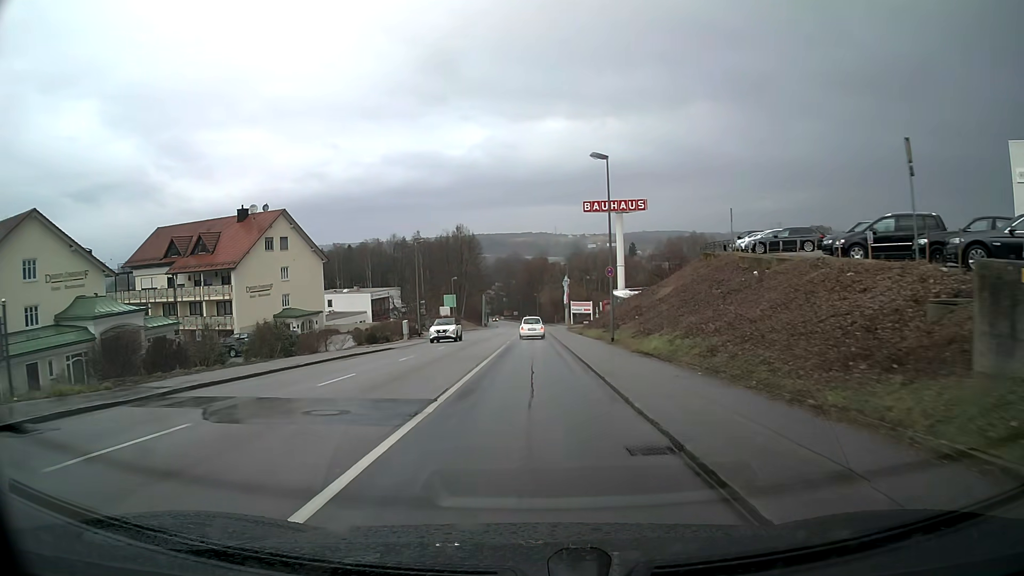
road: tertiary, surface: asphalt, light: Day
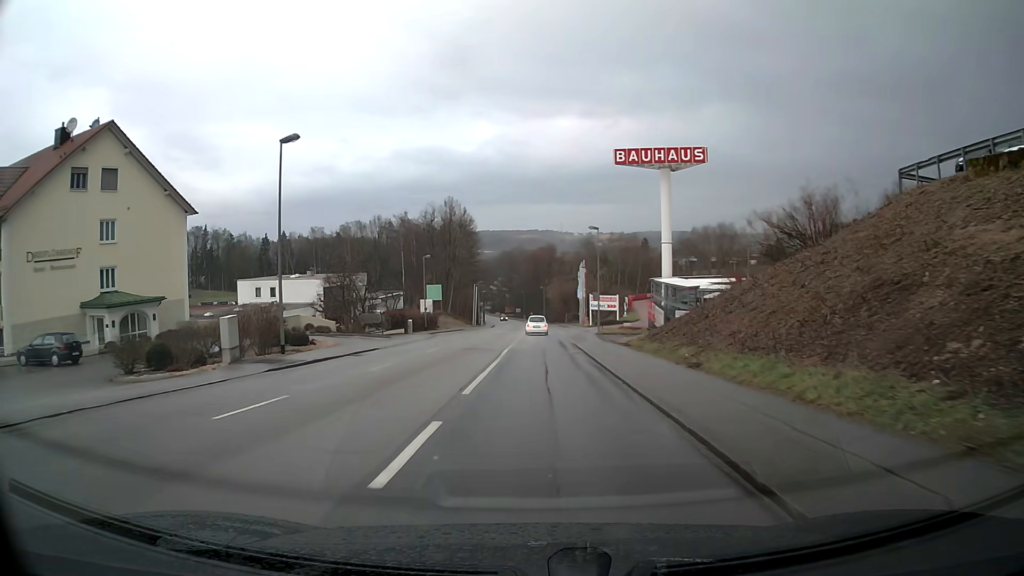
(-0.2, +32.7) m; 0°
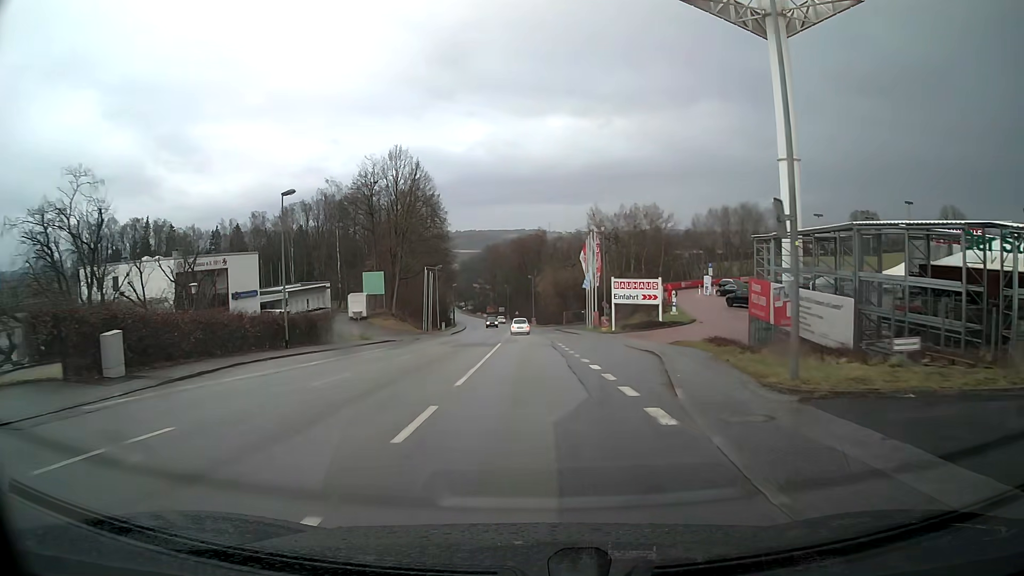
(+0.4, +39.6) m; +1°
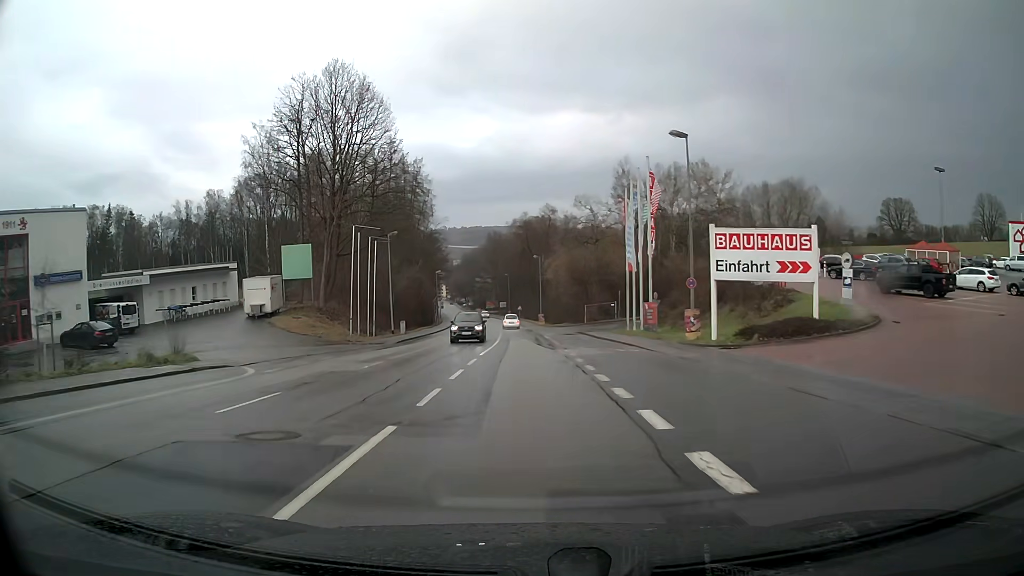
(-0.1, +30.7) m; -1°
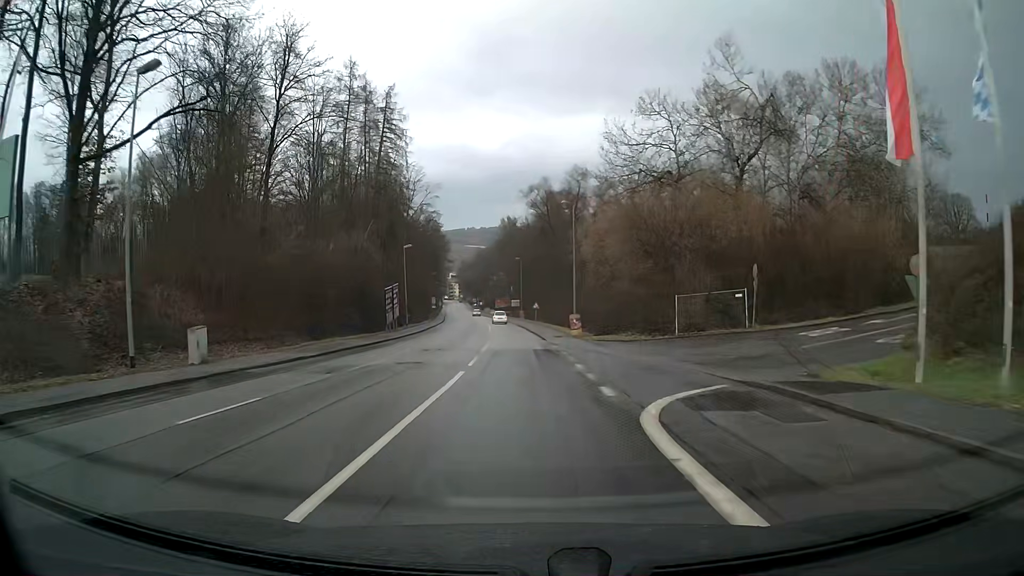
(-0.5, +38.2) m; -2°
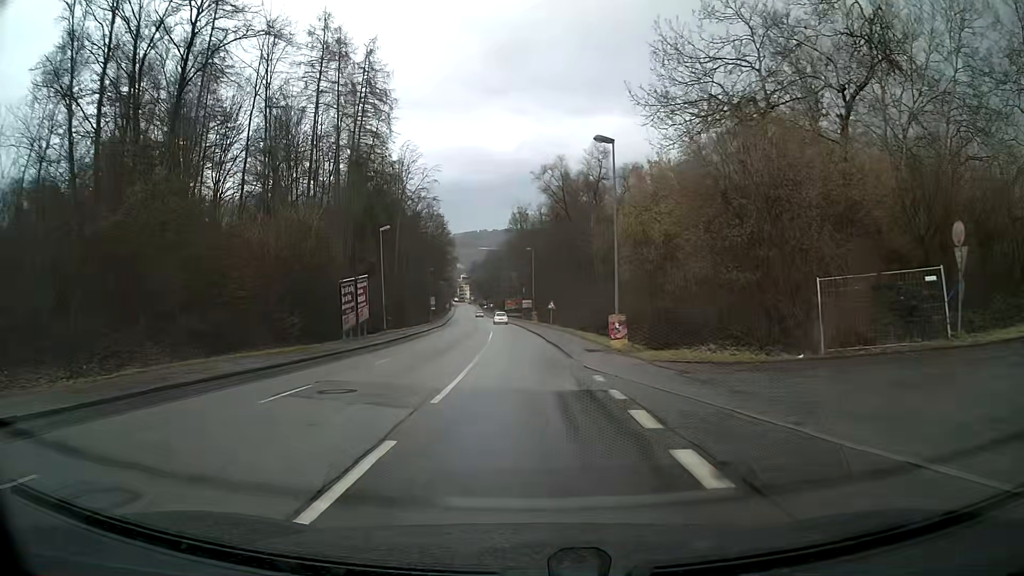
(-0.2, +15.2) m; -1°
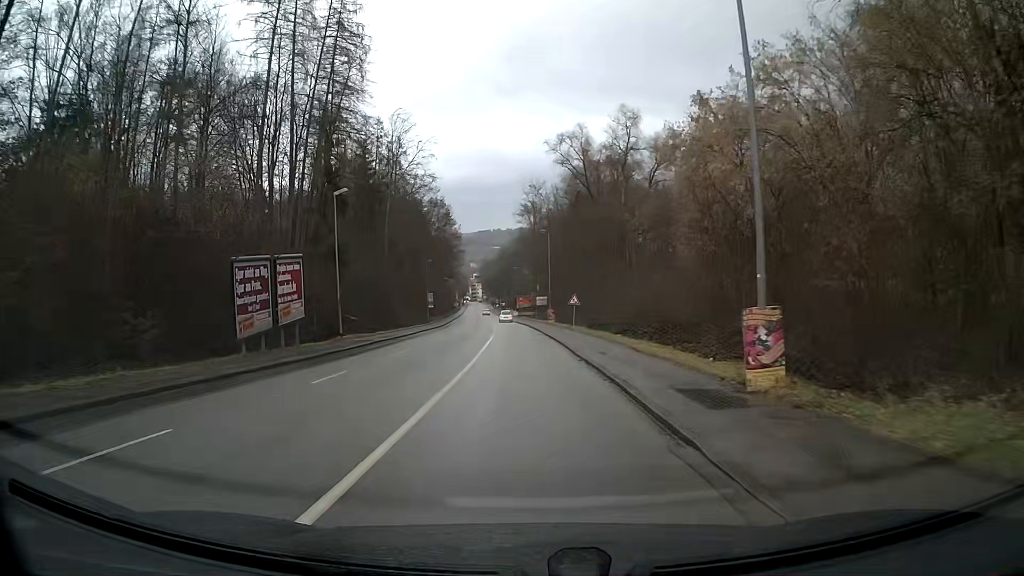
(-0.2, +15.2) m; -1°
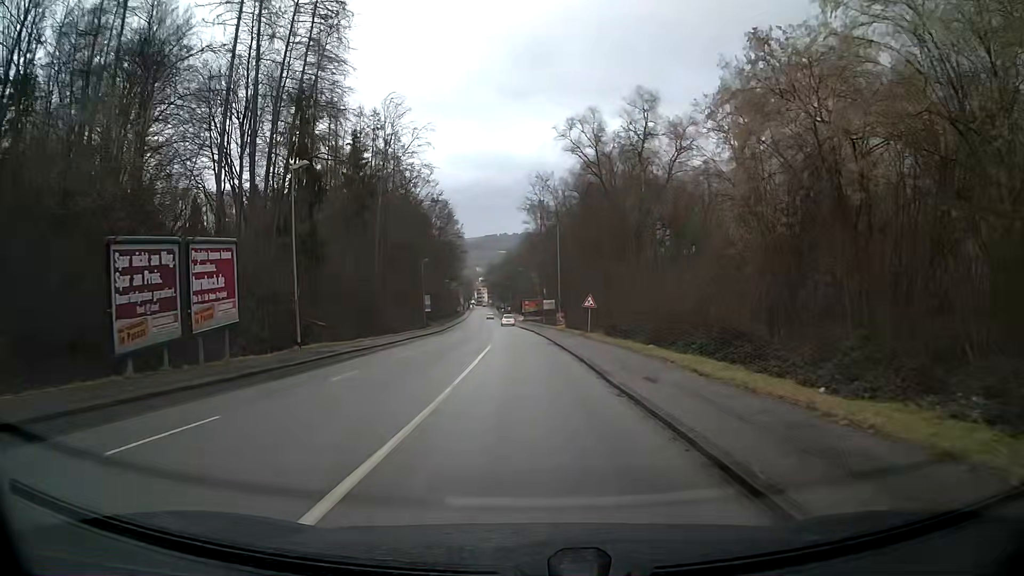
(-0.1, +7.6) m; -1°
(0, +10) (0, +20) (0, +30) (-1, +40) (-1, +50) (-2, +60) (-2, +70) (-3, +80) (-3, +90) (-4, +100) m
